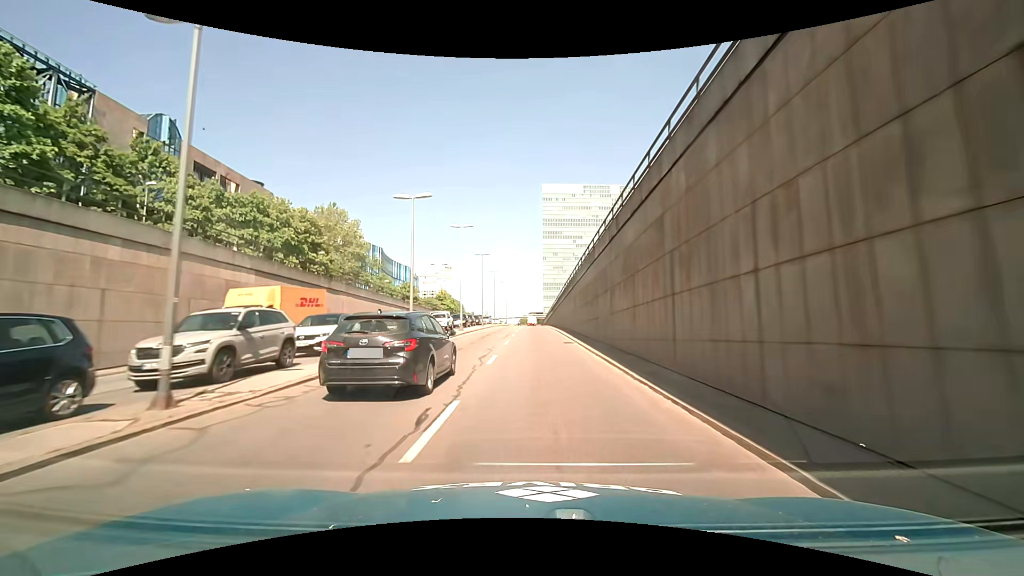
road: trunk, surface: asphalt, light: Day
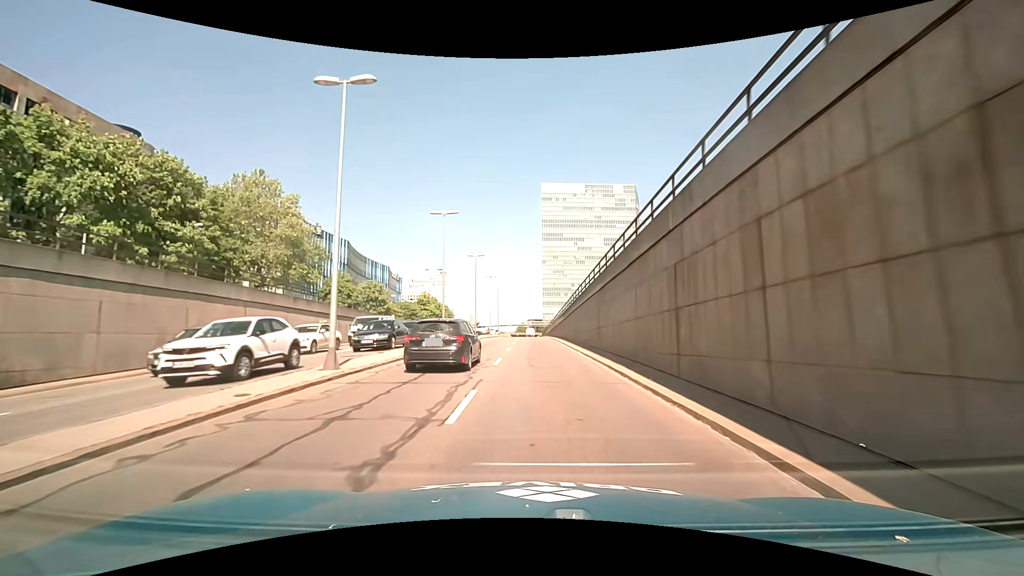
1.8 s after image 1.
(+0.1, +25.3) m; 0°
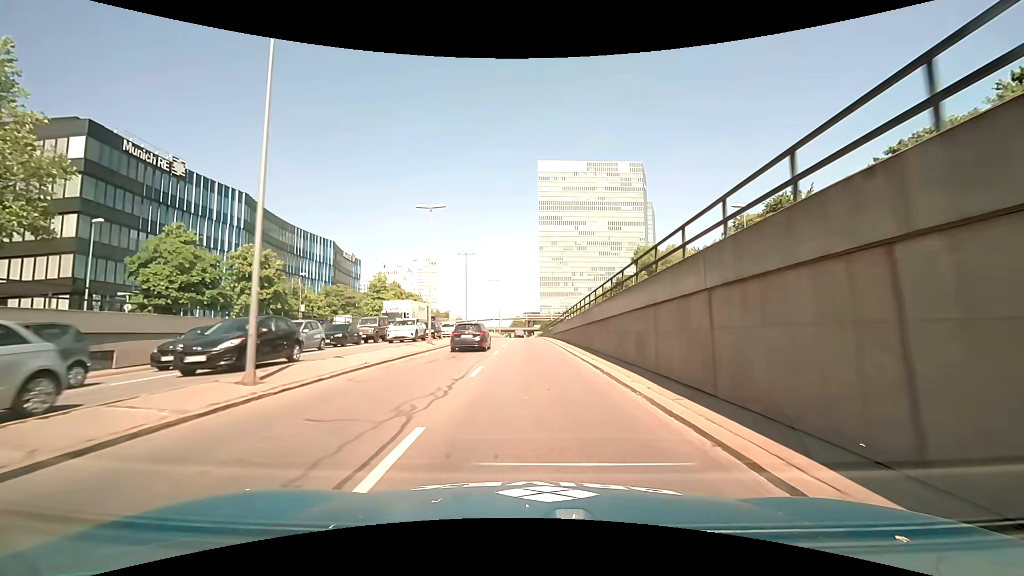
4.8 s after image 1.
(+0.3, +39.6) m; +1°
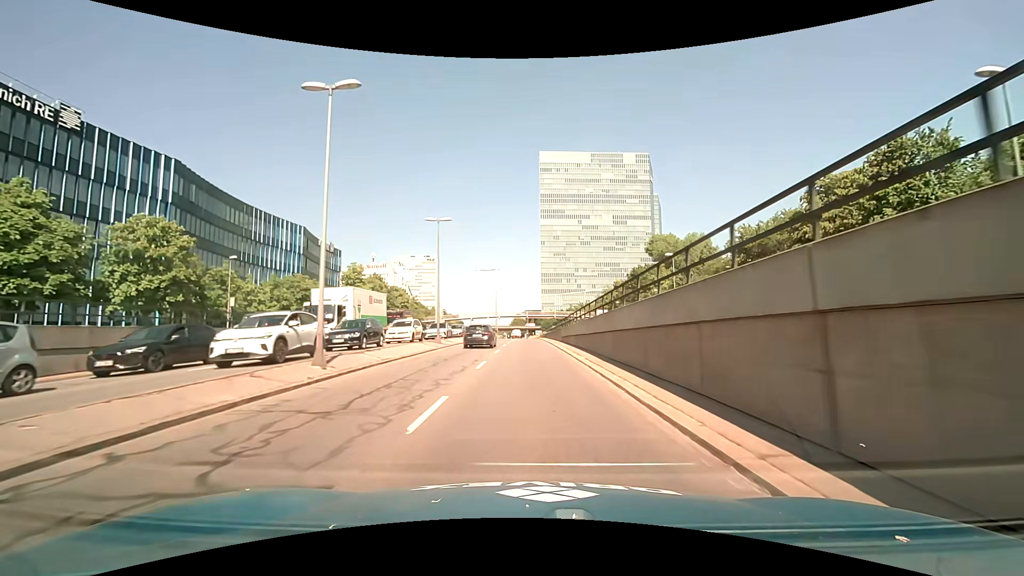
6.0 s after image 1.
(0.0, +15.5) m; 0°
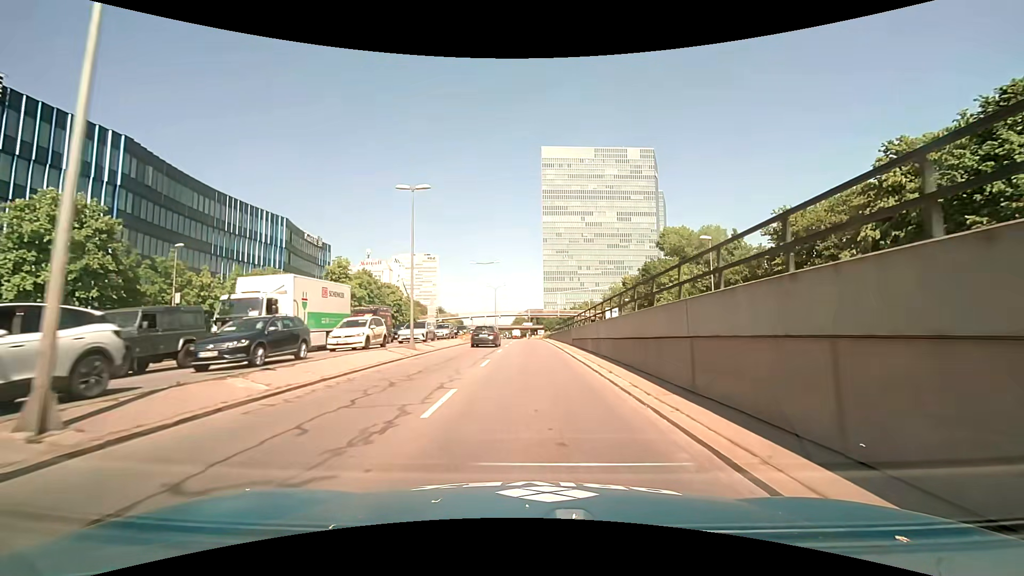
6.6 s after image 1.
(-0.1, +8.0) m; -1°
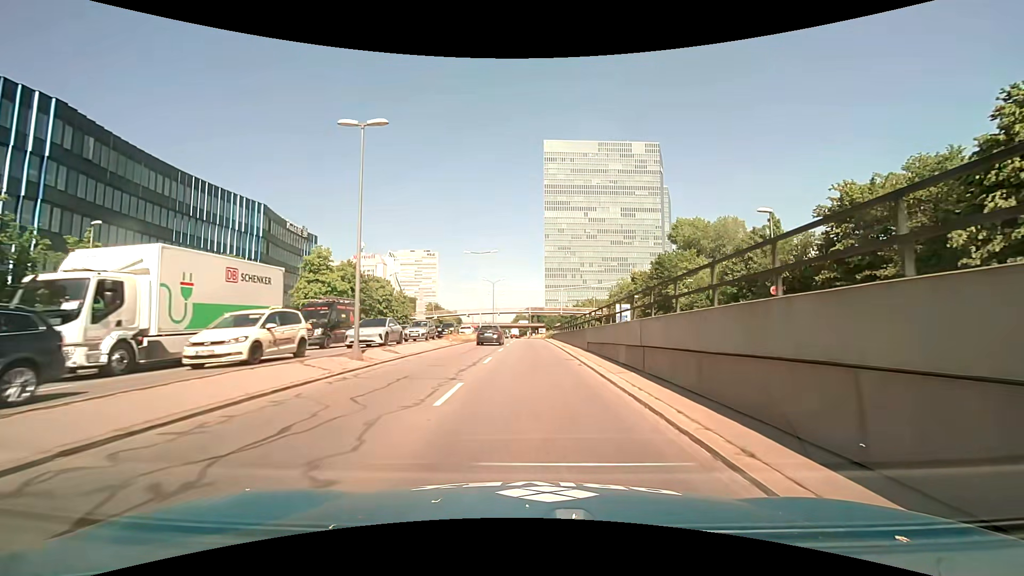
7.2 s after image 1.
(0.0, +8.2) m; 0°
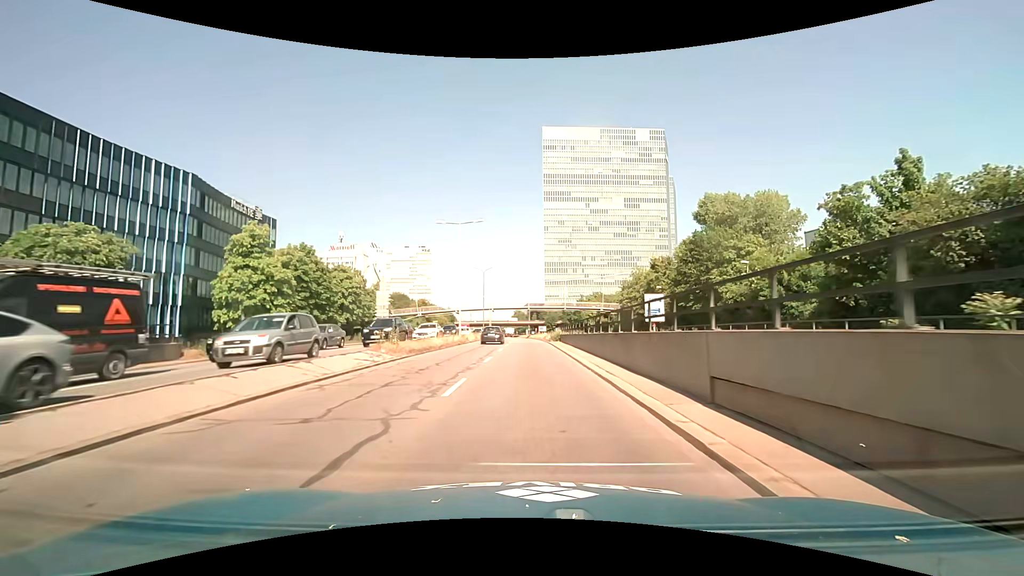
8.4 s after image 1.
(0.0, +17.2) m; 0°
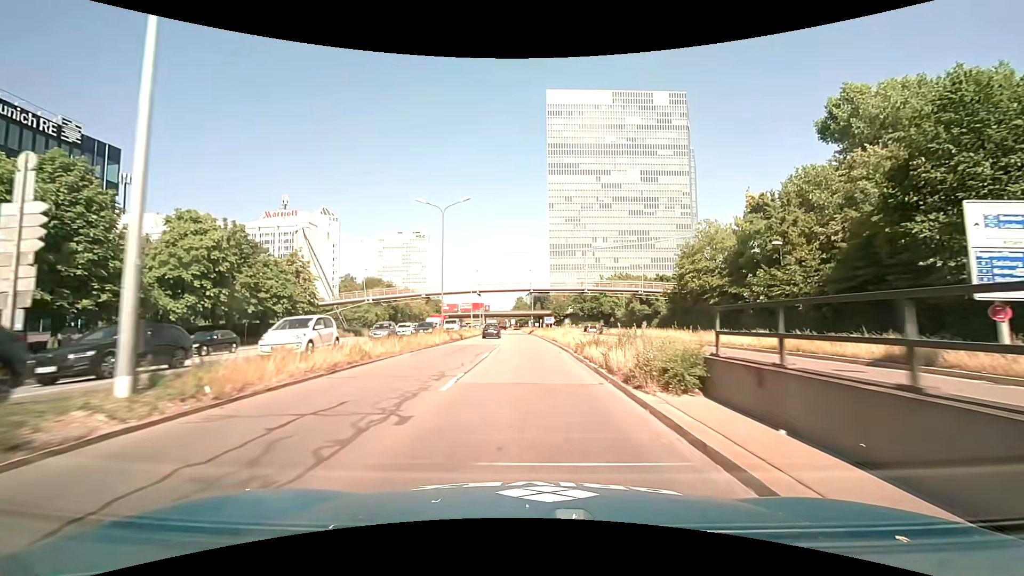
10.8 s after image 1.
(+0.1, +35.9) m; 0°
(0, +10) (0, +20) (0, +30) (0, +40) (-1, +50) (-1, +60) (-1, +70) (-2, +80) (-2, +90) (-3, +100) m
